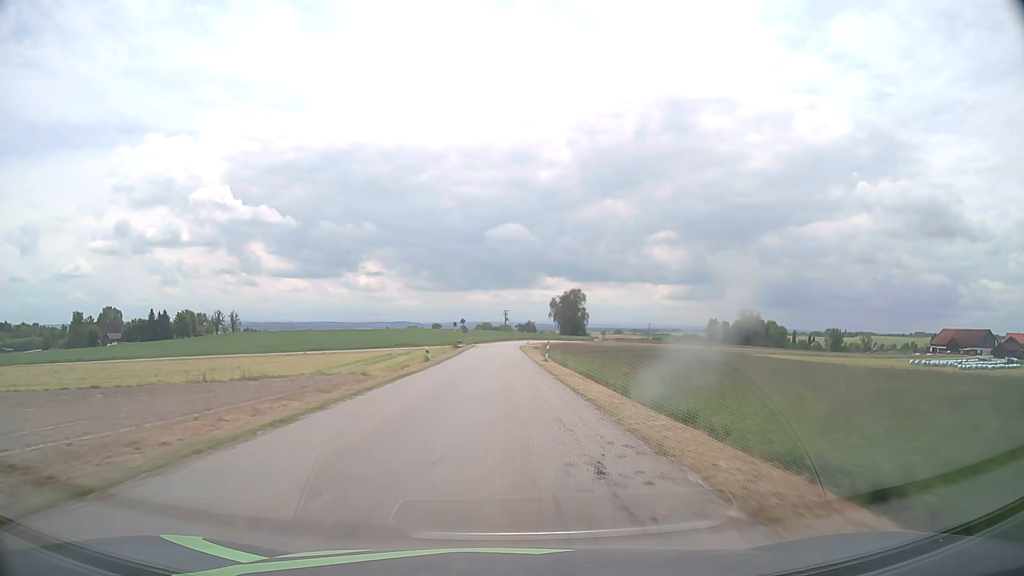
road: tertiary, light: Day
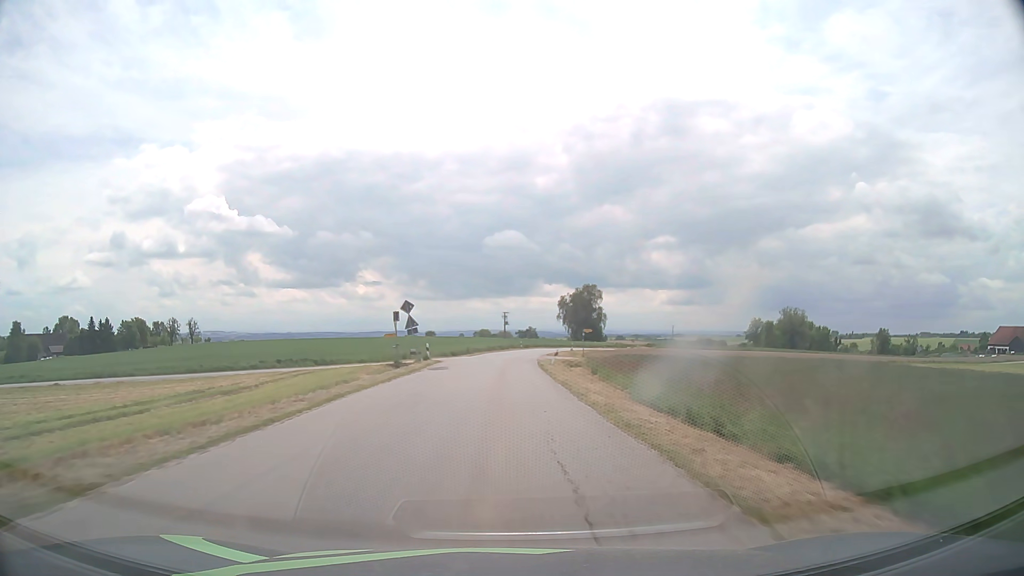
(0.0, +48.4) m; 0°
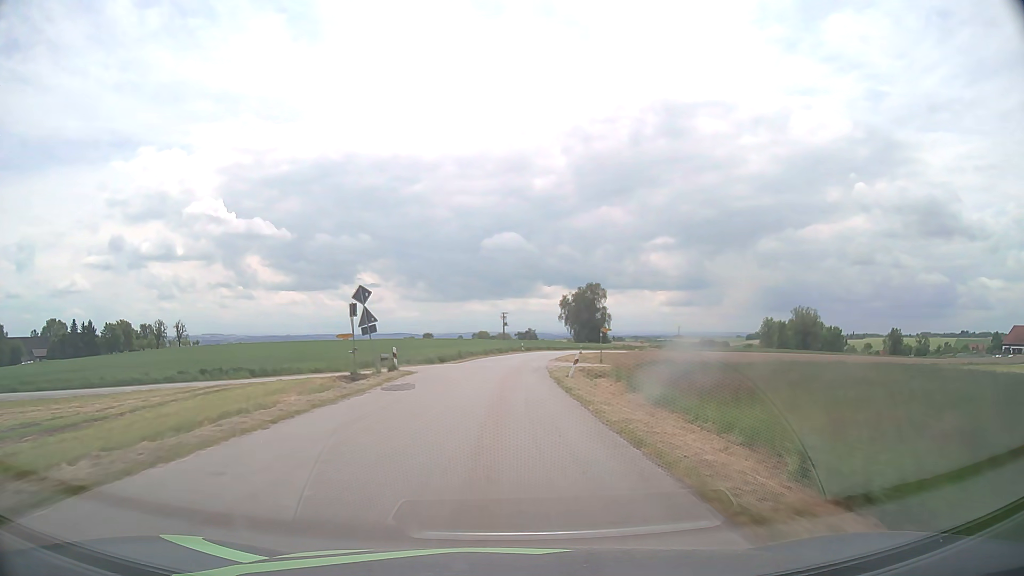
(0.0, +11.6) m; 0°
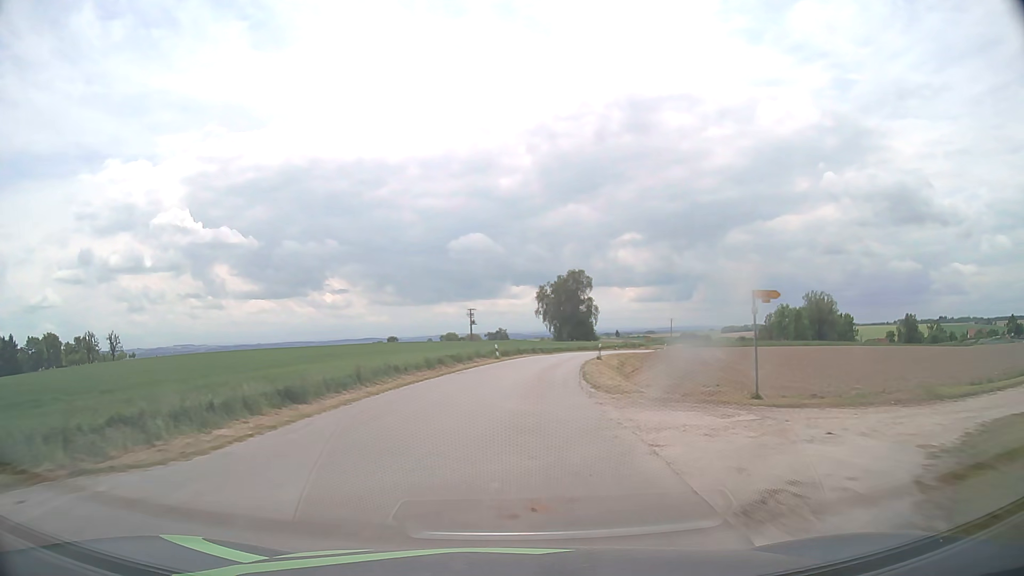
(+0.4, +33.5) m; +2°
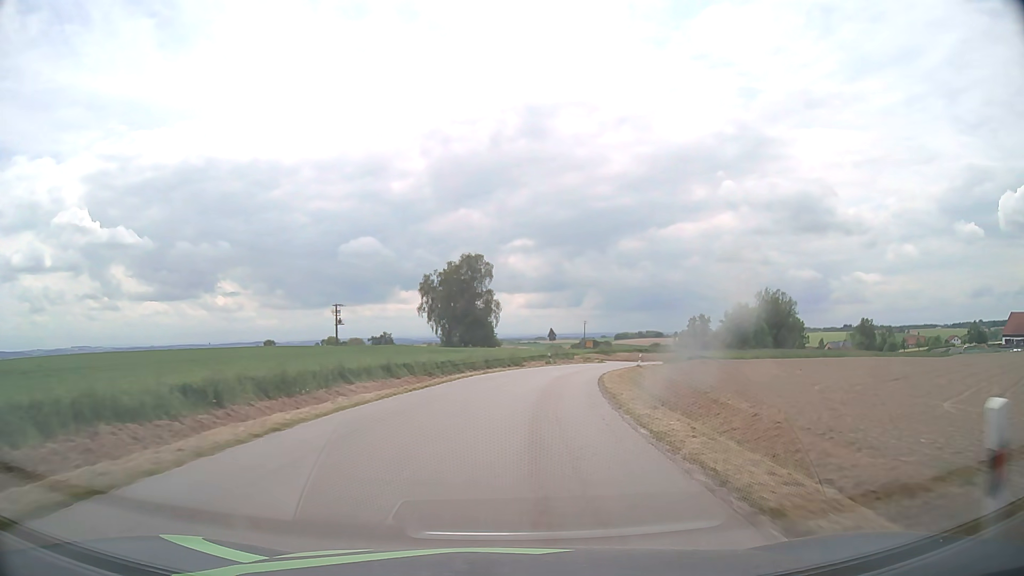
(+3.1, +41.7) m; +9°
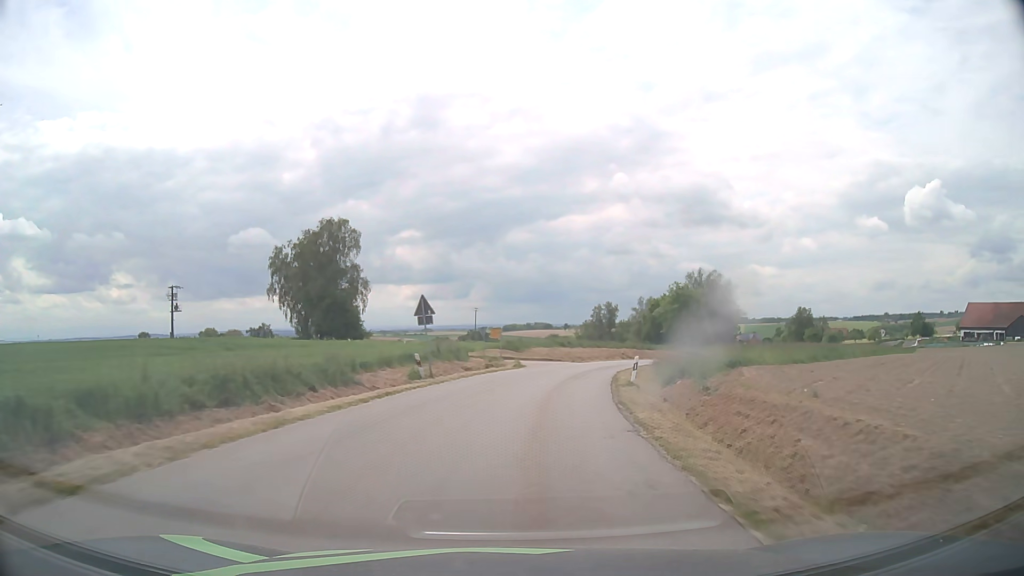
(+2.5, +31.2) m; +9°
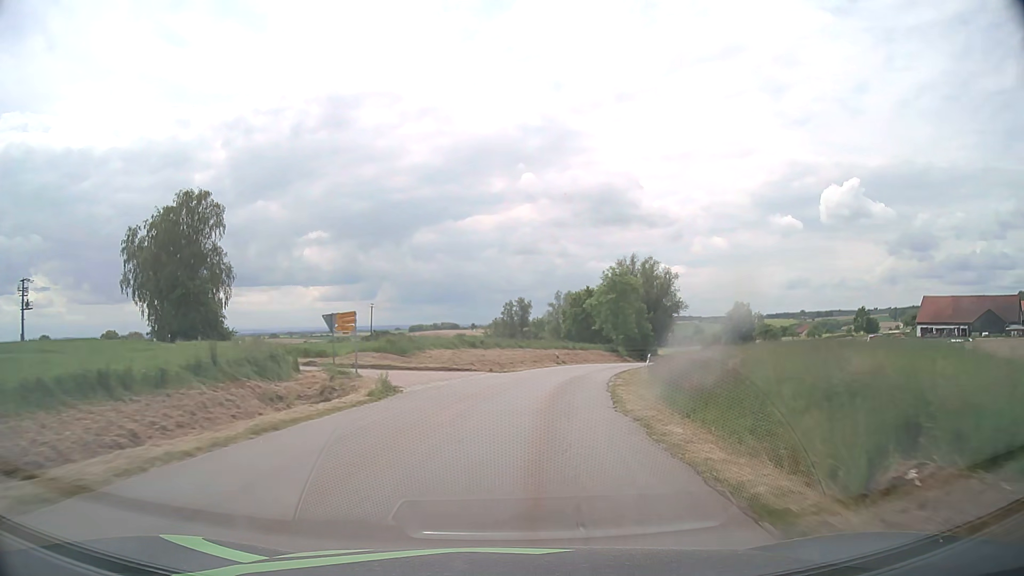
(+1.4, +21.1) m; +8°
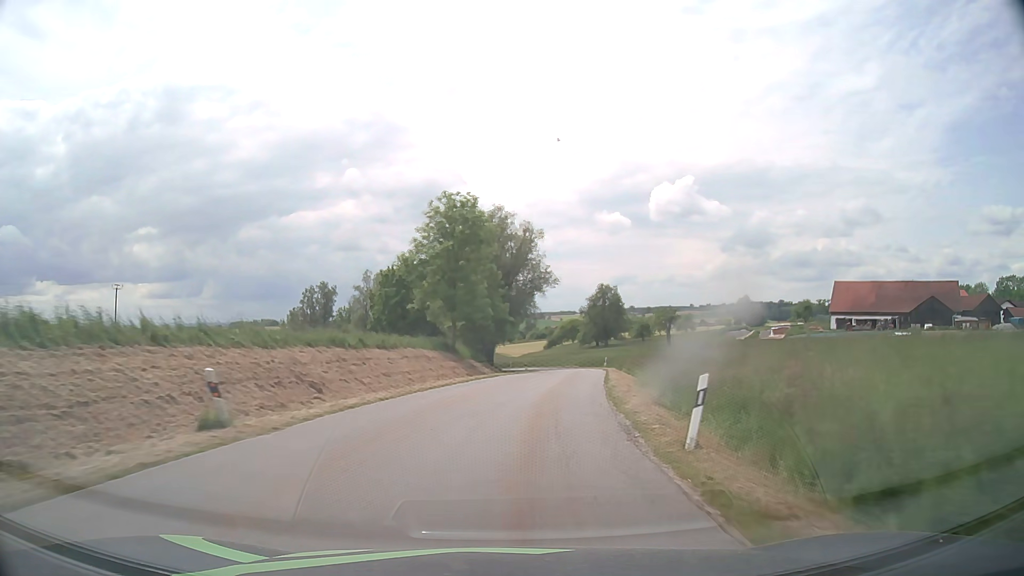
(+5.8, +42.1) m; +15°
(0, +10) (+1, +20) (+3, +30) (+4, +40) (+6, +50) (+7, +60) (+7, +70) (+6, +80) (+5, +89) (+3, +99) m
